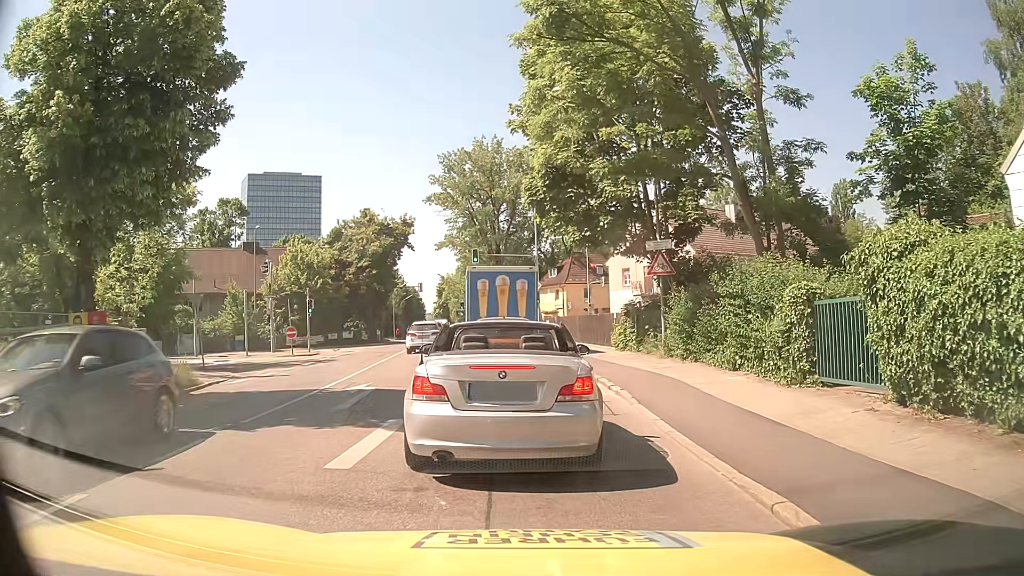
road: secondary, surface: asphalt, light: Day
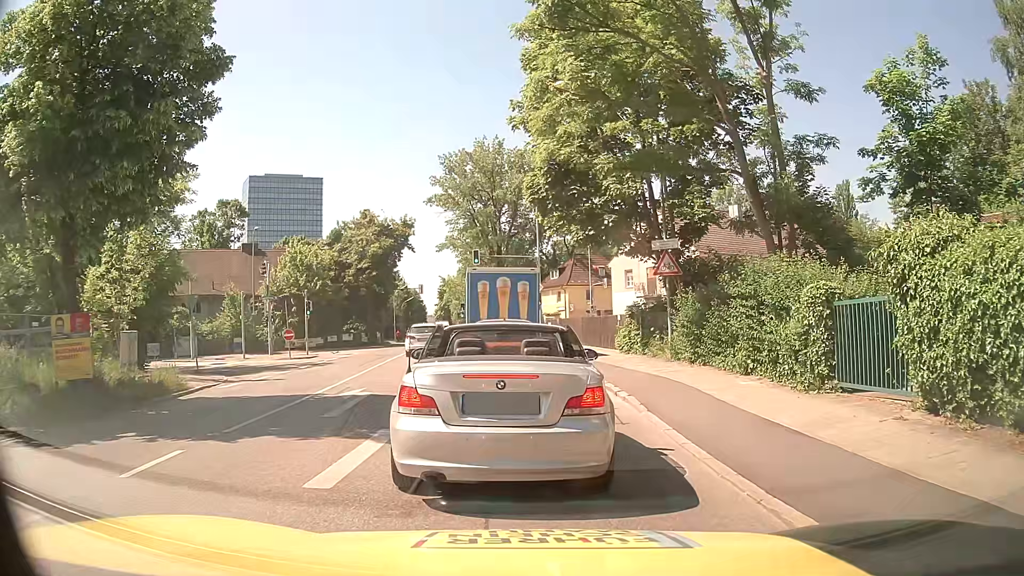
(0.0, +0.6) m; 0°
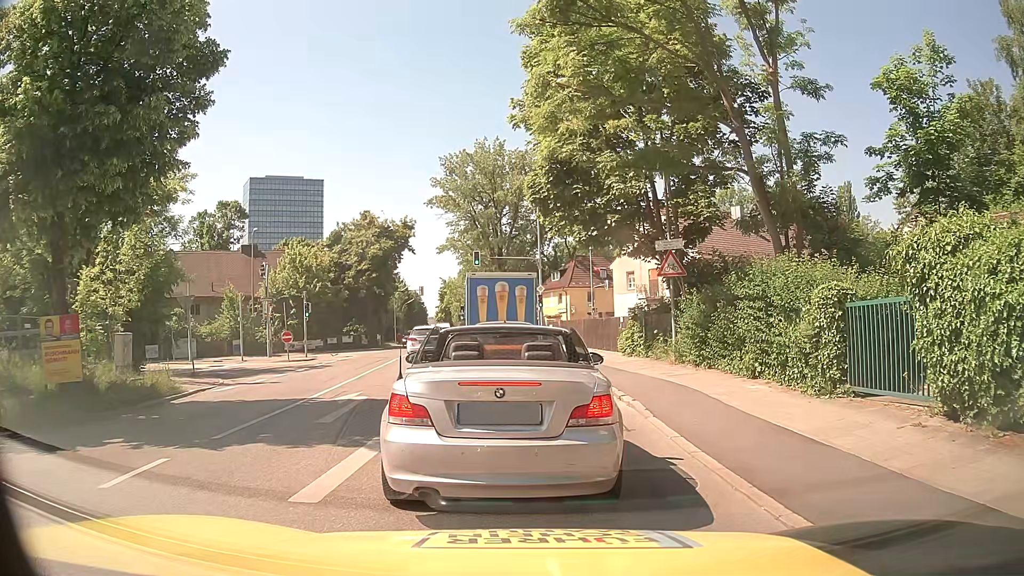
(0.0, +0.4) m; 0°
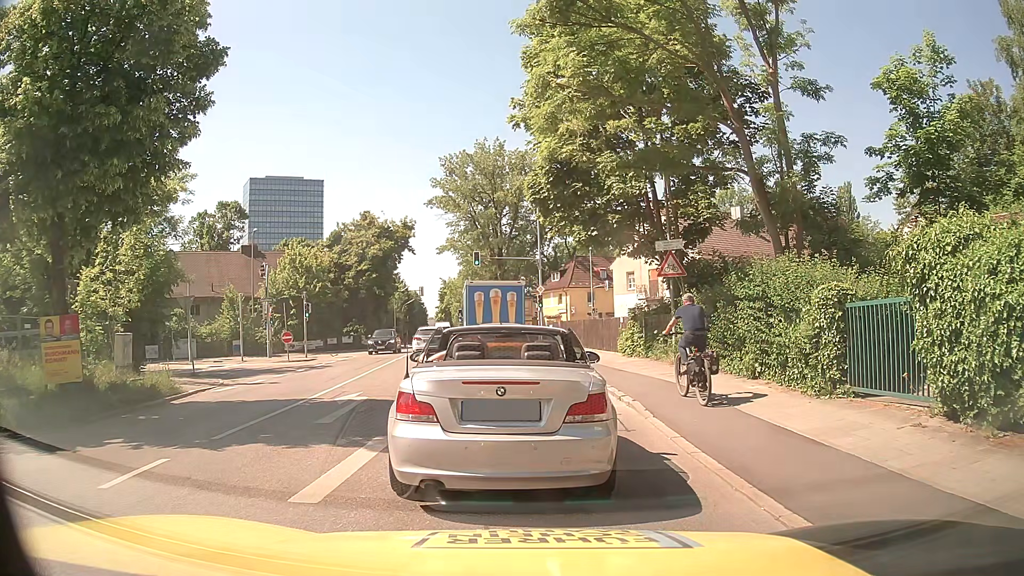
(0.0, +0.1) m; 0°
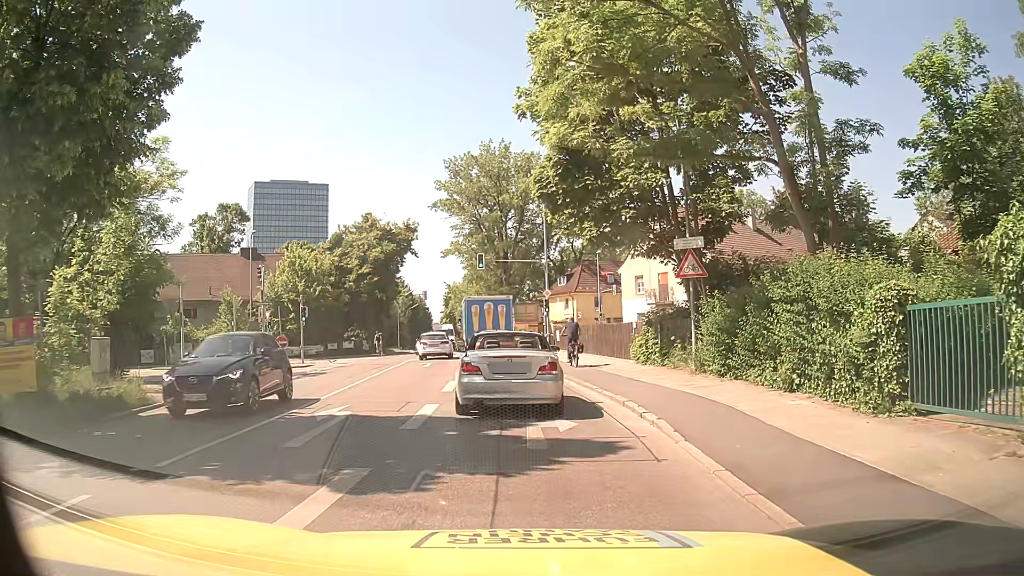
(0.0, +1.8) m; 0°
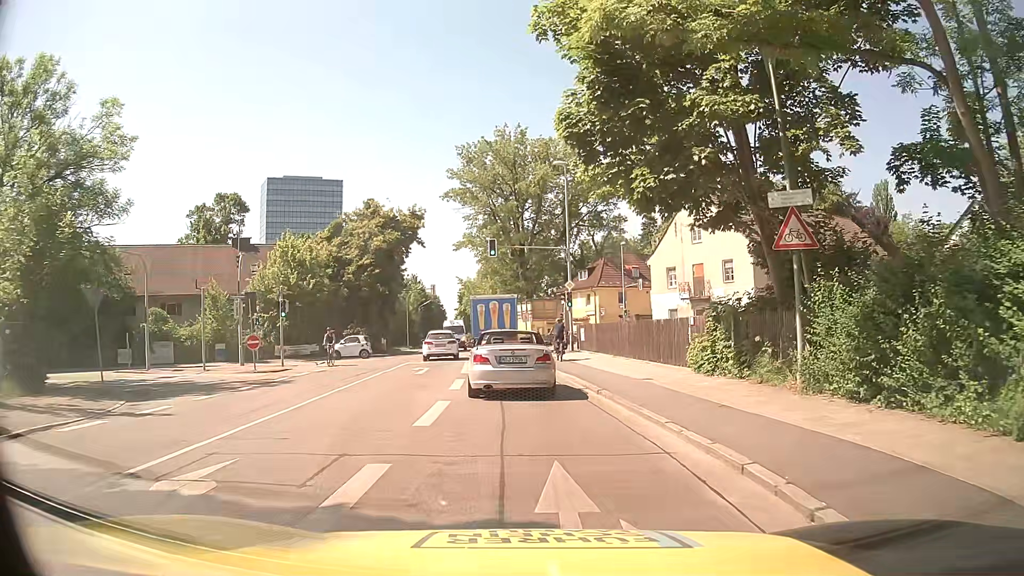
(0.0, +6.3) m; -2°
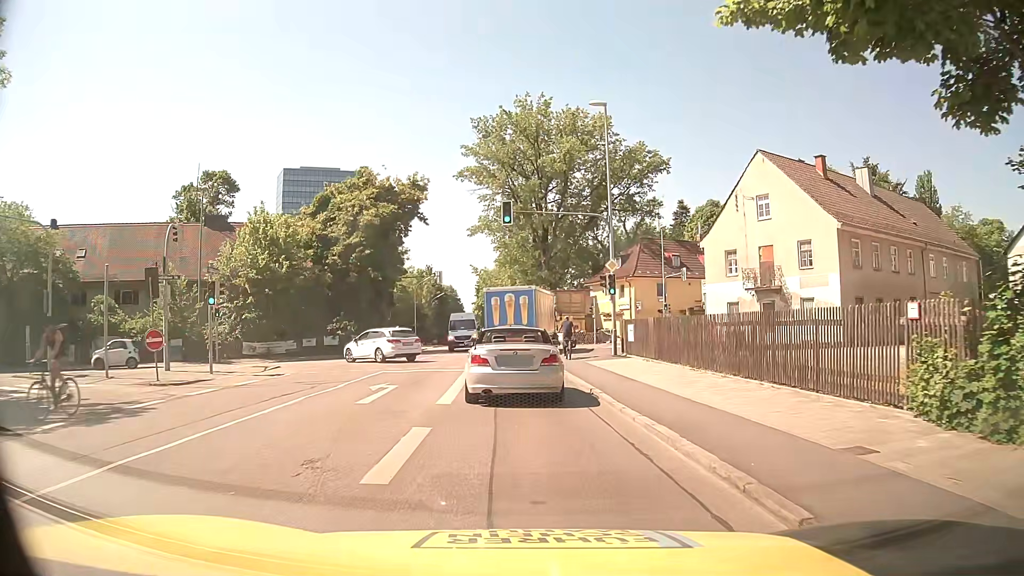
(-0.1, +10.1) m; -1°
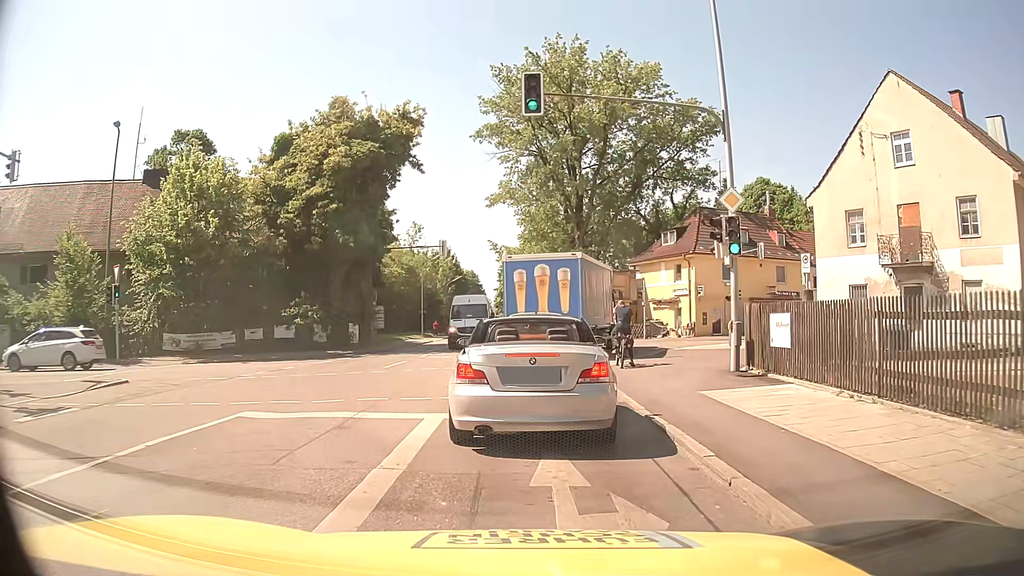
(-0.4, +12.7) m; -1°
